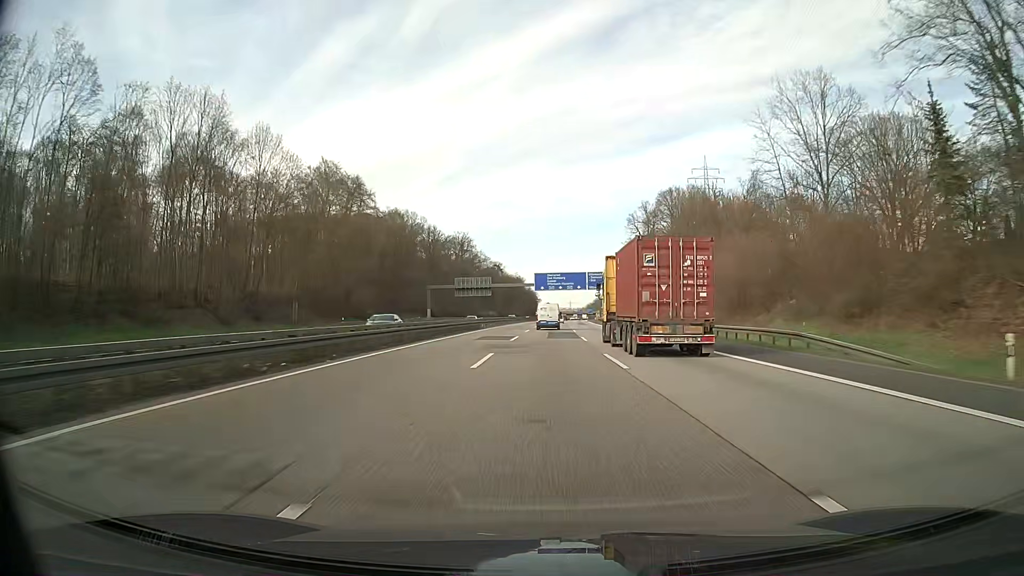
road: motorway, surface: asphalt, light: Day
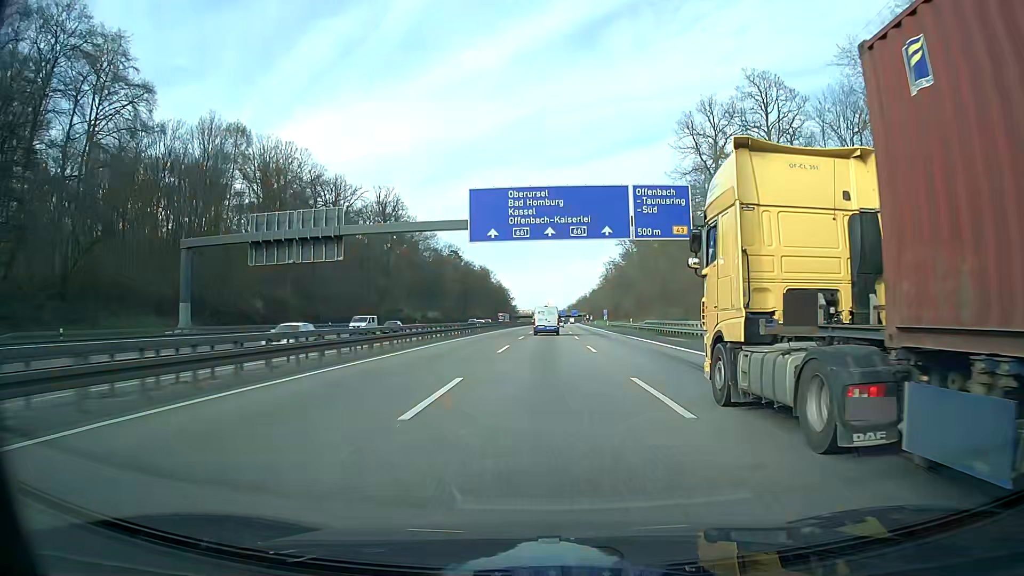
(+1.7, +95.5) m; +2°
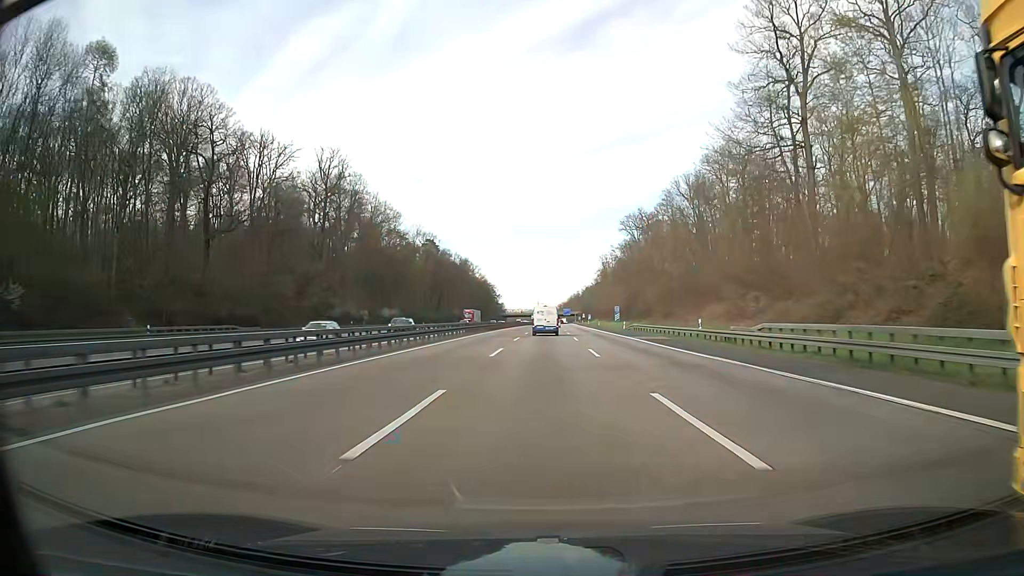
(+0.2, +38.0) m; +1°
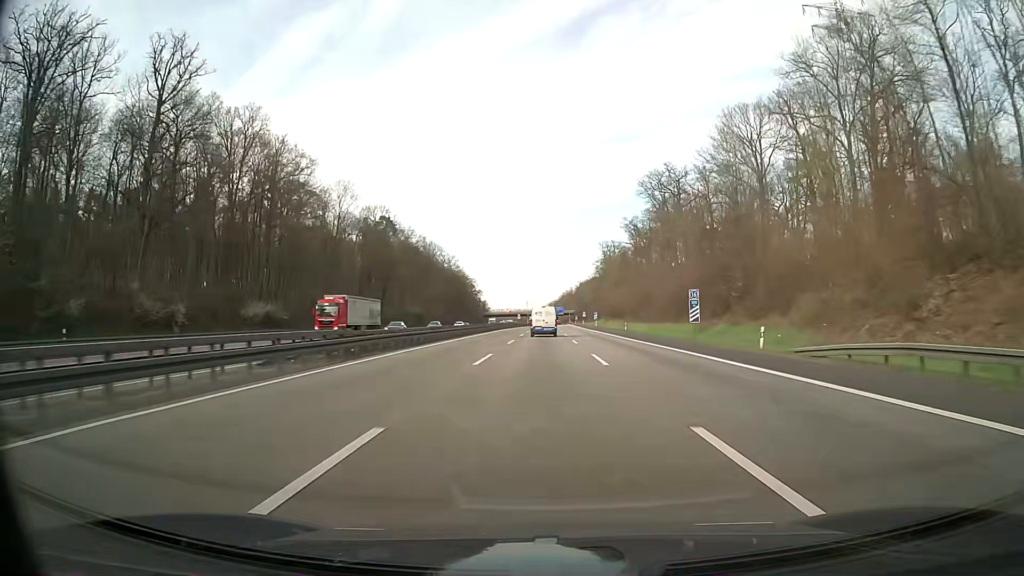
(+0.7, +57.1) m; +1°
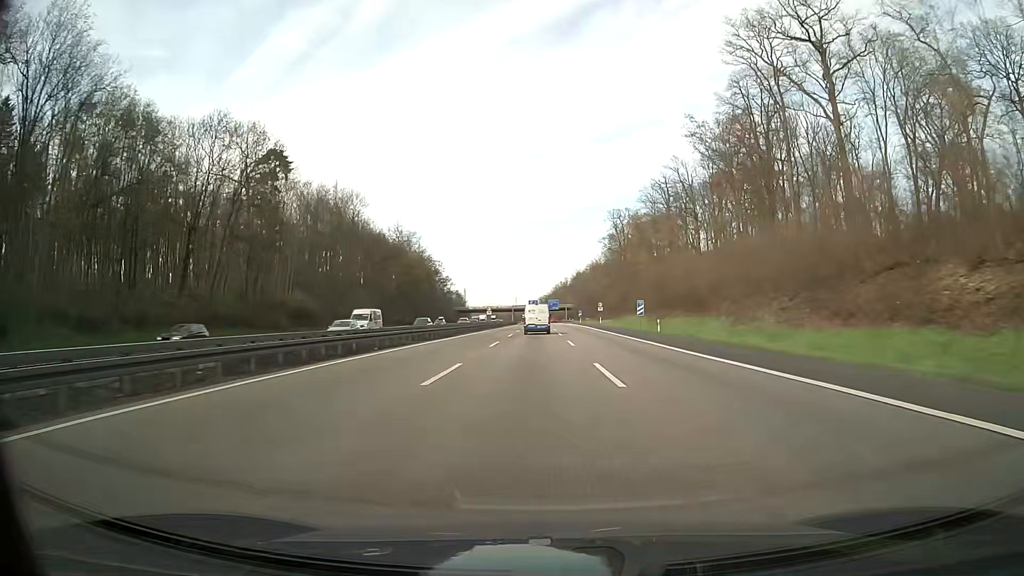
(+0.7, +77.2) m; +1°
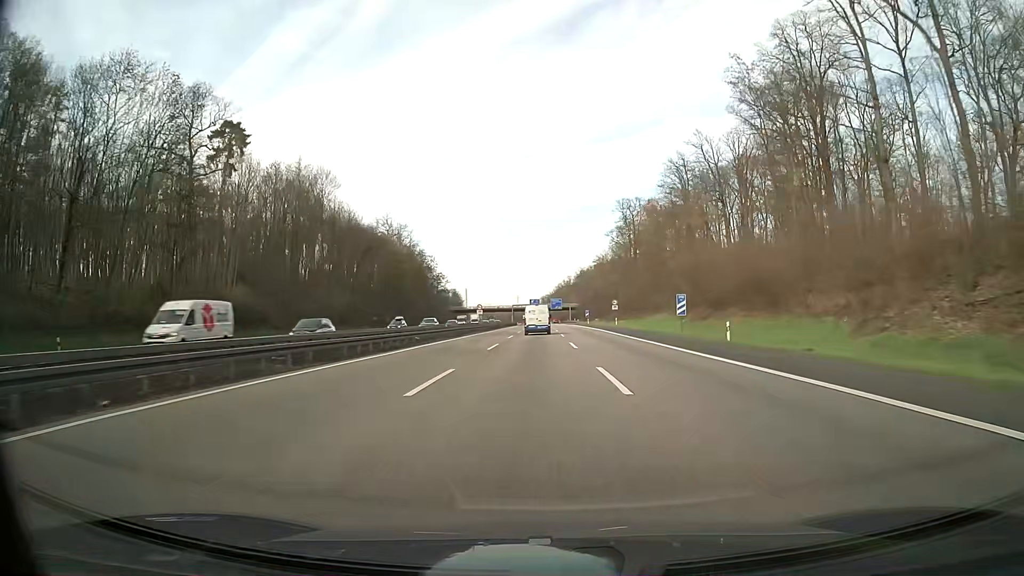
(0.0, +19.4) m; 0°
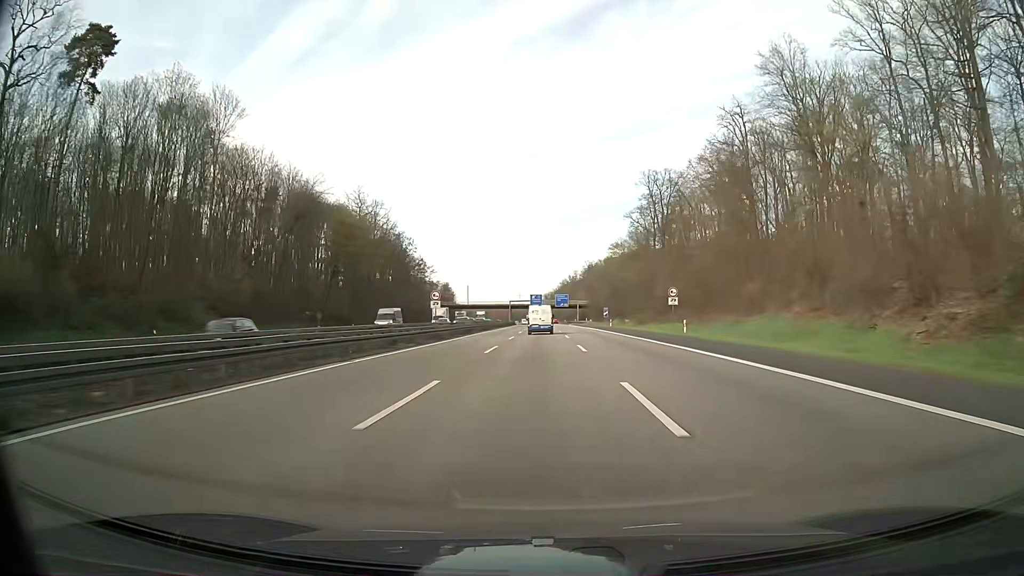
(-0.1, +38.9) m; 0°
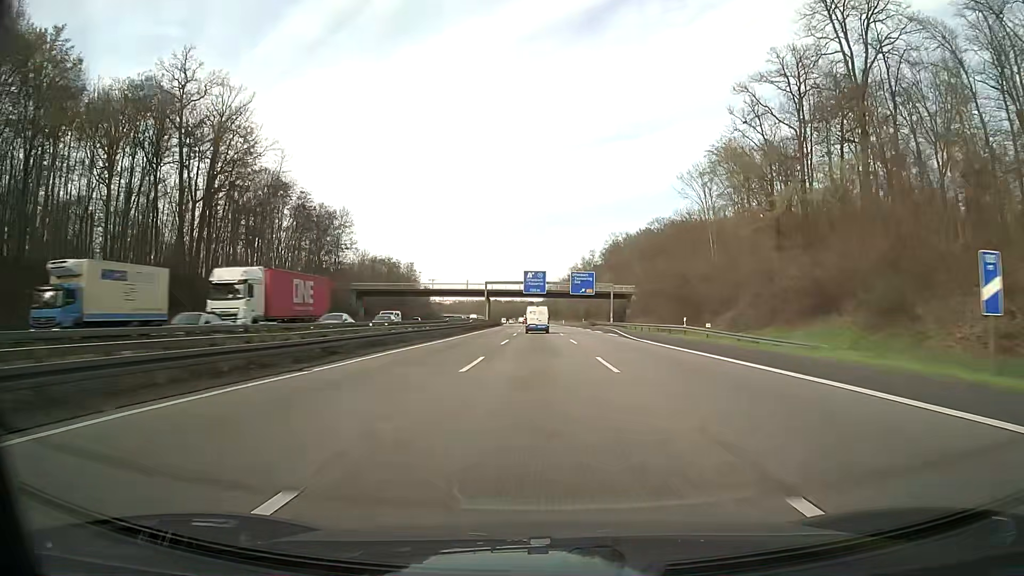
(+0.2, +97.5) m; 0°
(0, +10) (0, +20) (0, +30) (0, +40) (0, +50) (0, +60) (0, +70) (-1, +80) (-1, +90) (-1, +100) m
